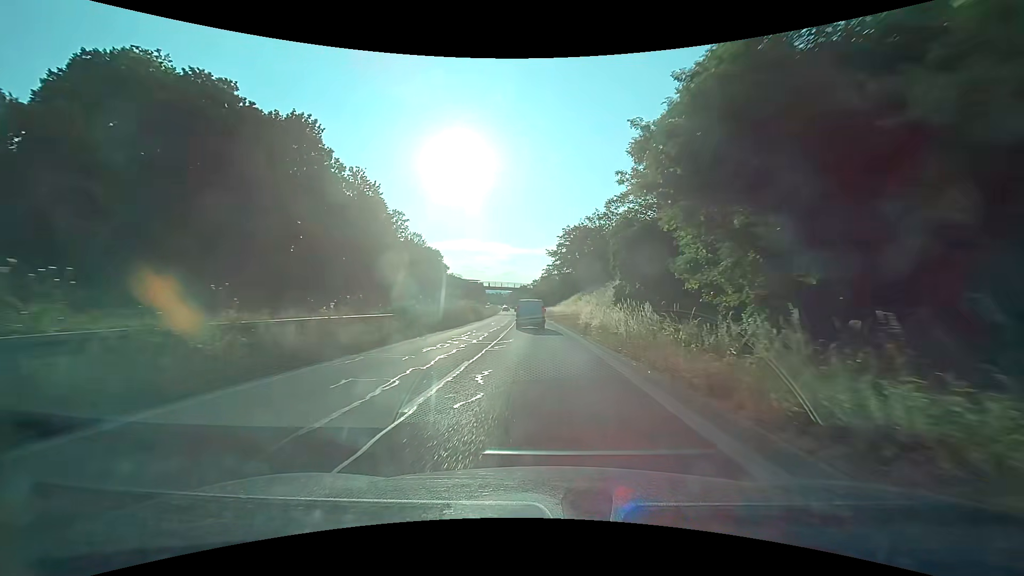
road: trunk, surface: asphalt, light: Day
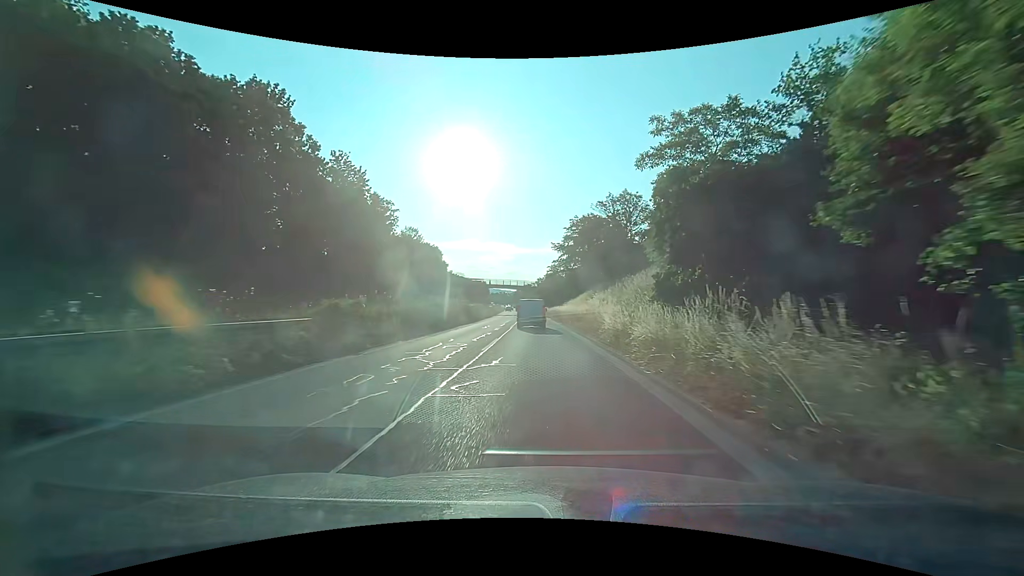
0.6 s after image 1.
(0.0, +8.8) m; -1°
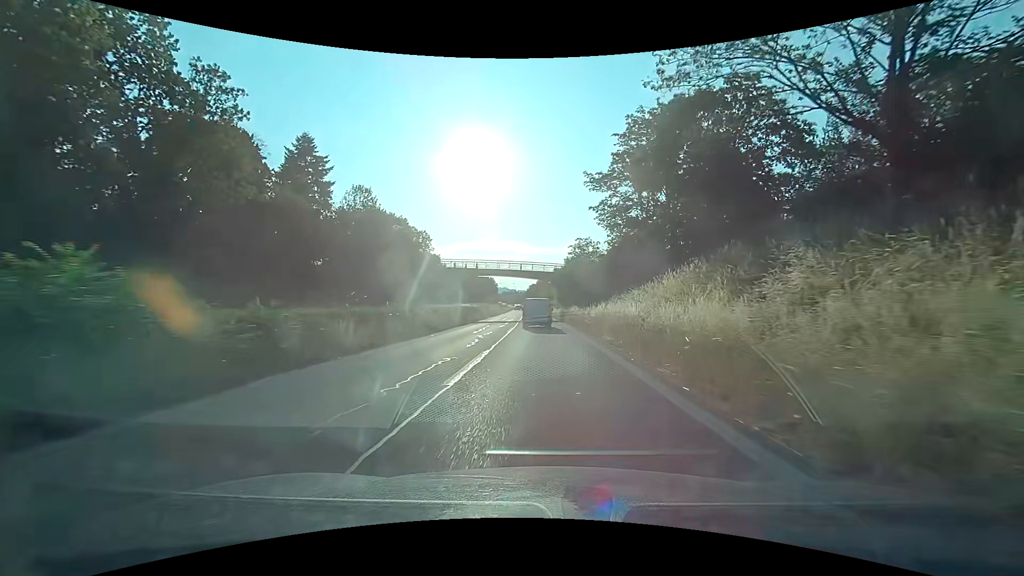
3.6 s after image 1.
(-0.5, +43.1) m; -1°
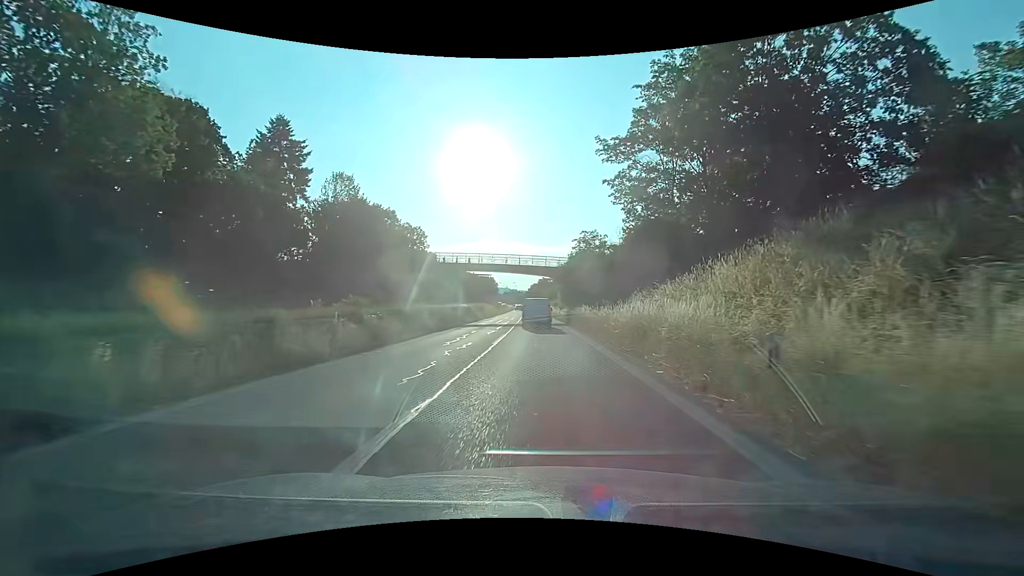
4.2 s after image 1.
(0.0, +8.2) m; 0°
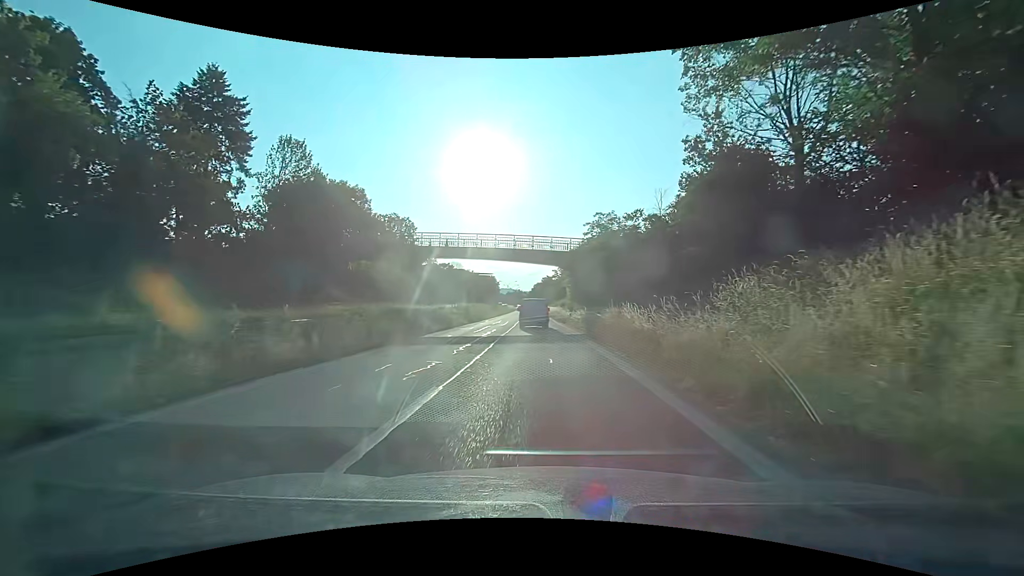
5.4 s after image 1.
(0.0, +16.0) m; 0°
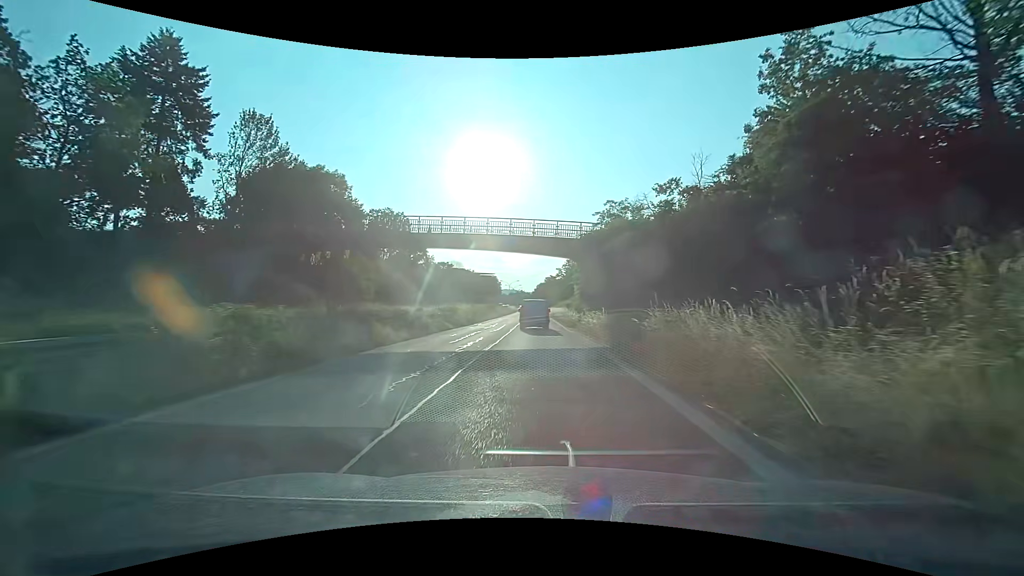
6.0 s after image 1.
(-0.1, +7.8) m; 0°
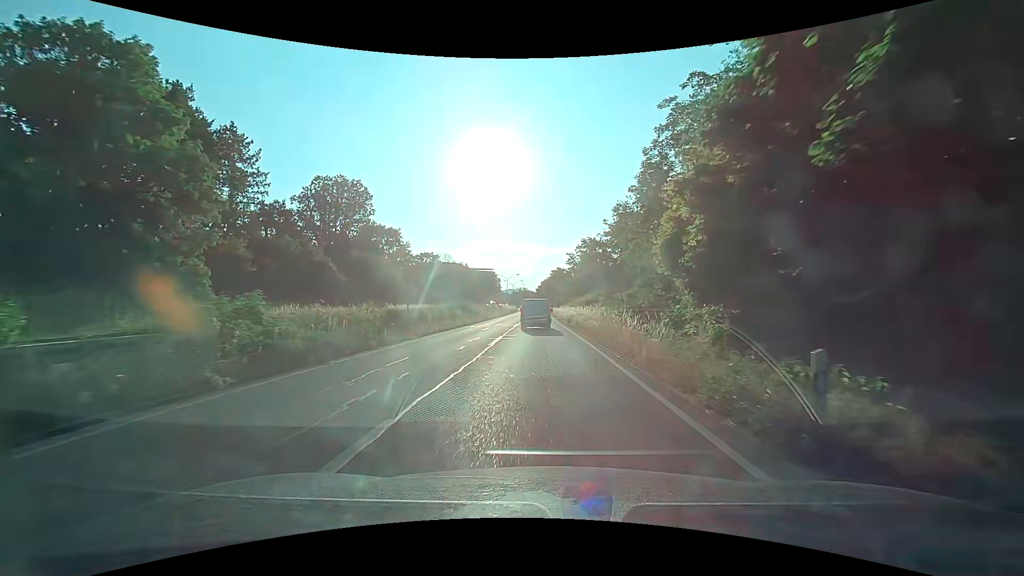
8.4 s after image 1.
(-0.6, +30.6) m; -1°
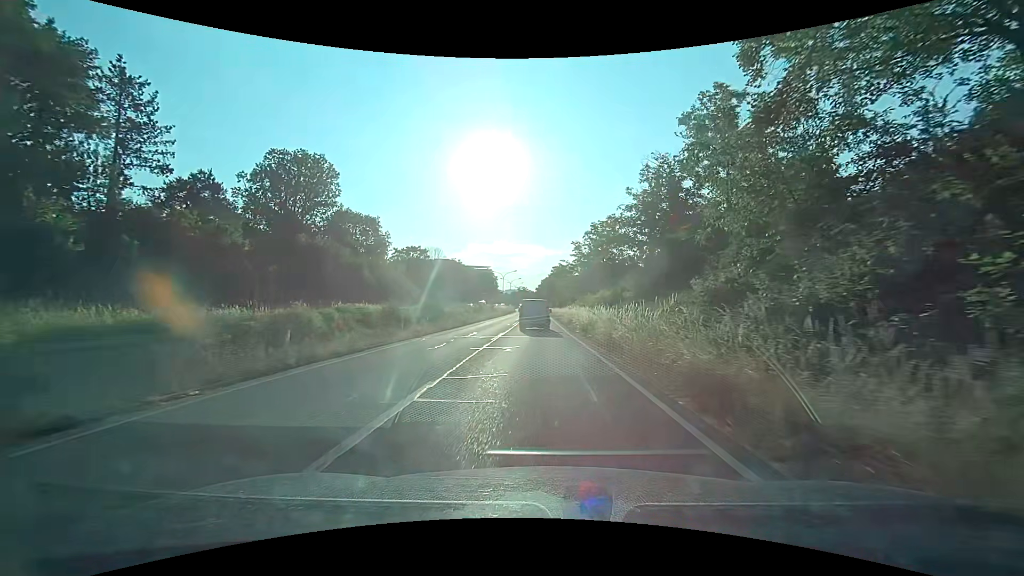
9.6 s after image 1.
(+0.1, +14.9) m; 0°
(0, +10) (0, +20) (0, +30) (0, +40) (0, +50) (0, +60) (-1, +70) (-1, +80) (-1, +90) (-1, +100) m
